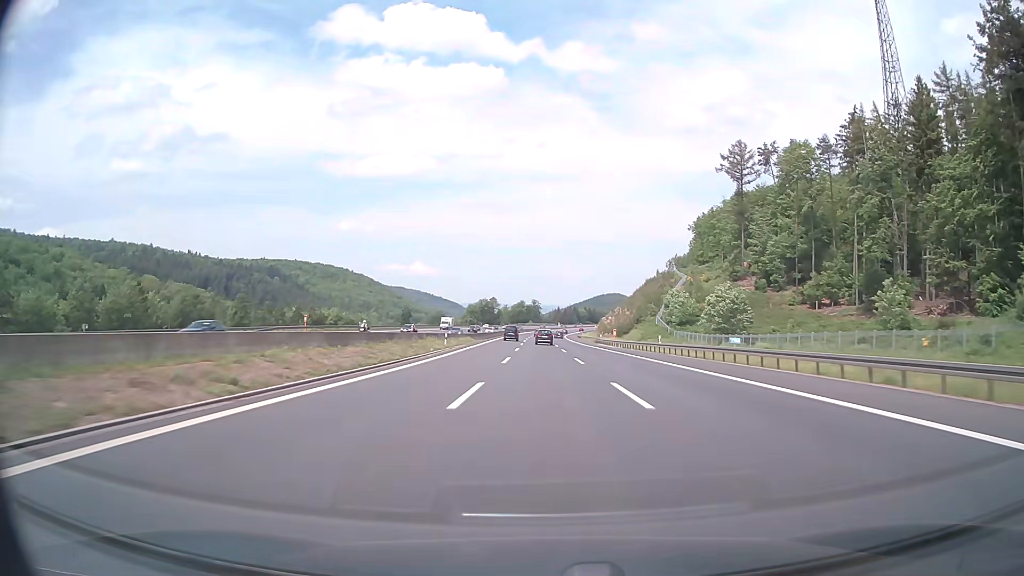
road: motorway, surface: asphalt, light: Day
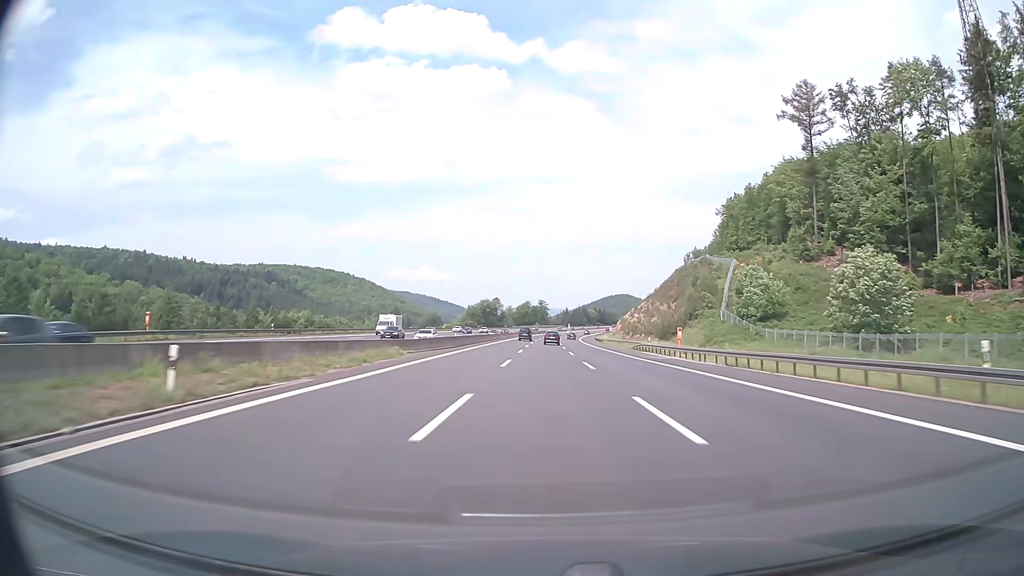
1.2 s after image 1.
(-0.3, +39.6) m; -1°
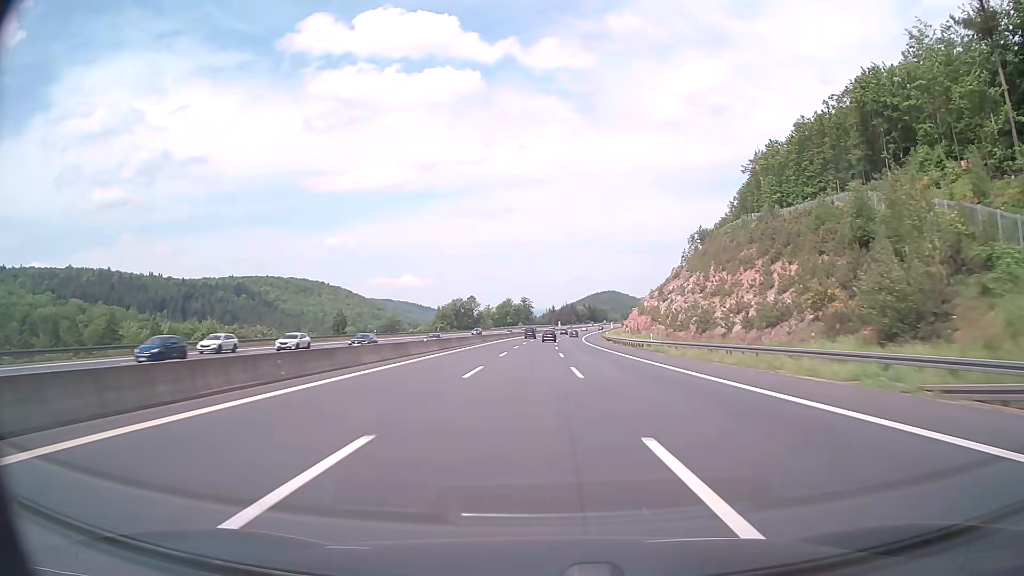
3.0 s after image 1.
(+0.5, +59.5) m; +1°
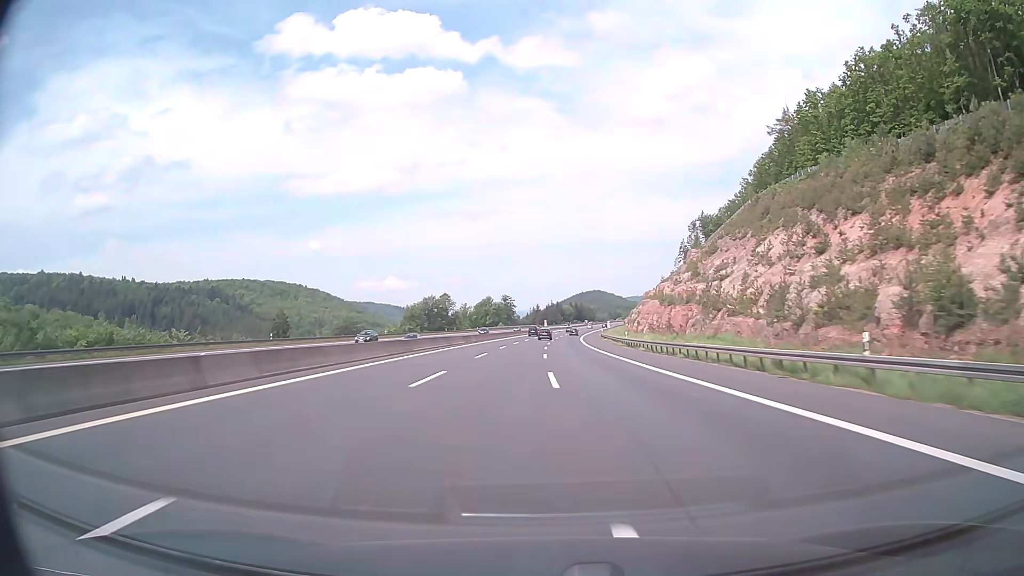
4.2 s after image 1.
(+0.4, +39.7) m; +1°
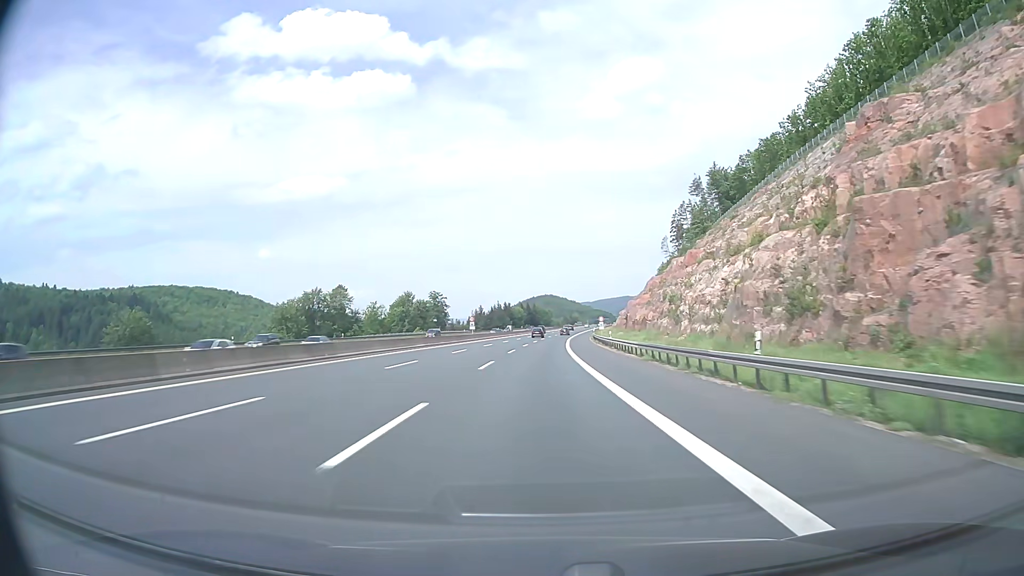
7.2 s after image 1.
(+3.7, +99.2) m; +4°
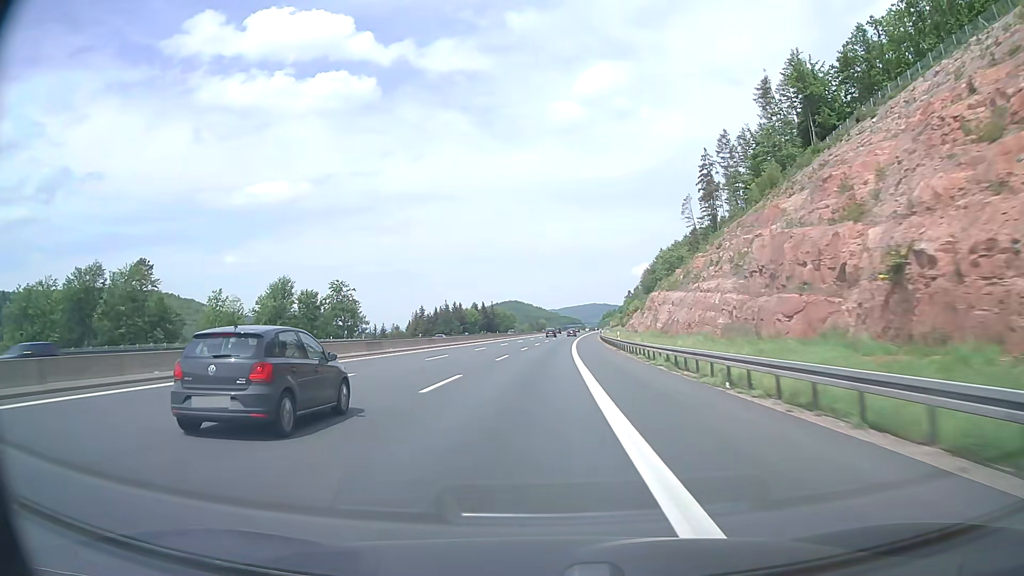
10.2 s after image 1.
(+2.7, +98.7) m; +3°
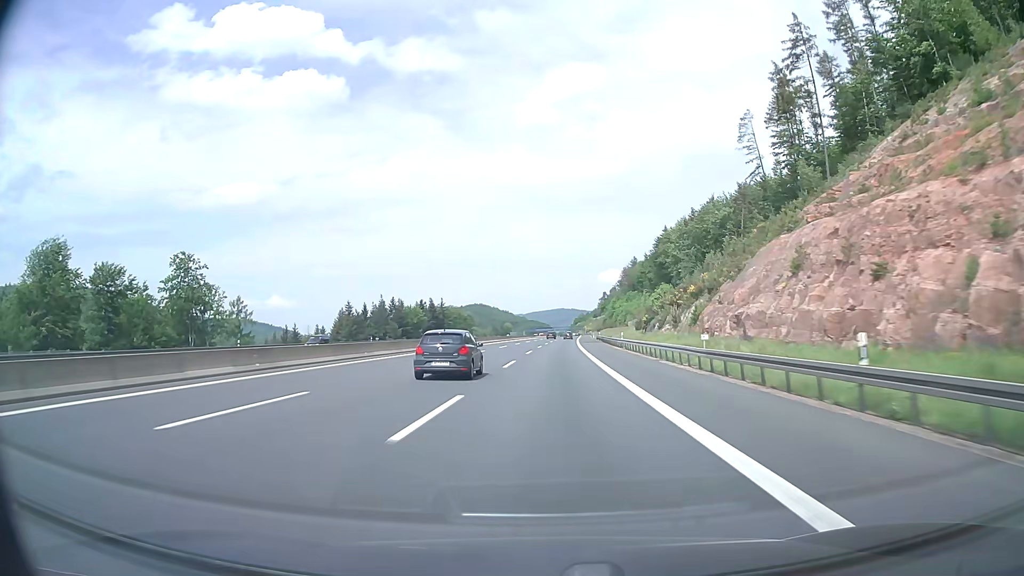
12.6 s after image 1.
(+1.5, +78.2) m; +3°
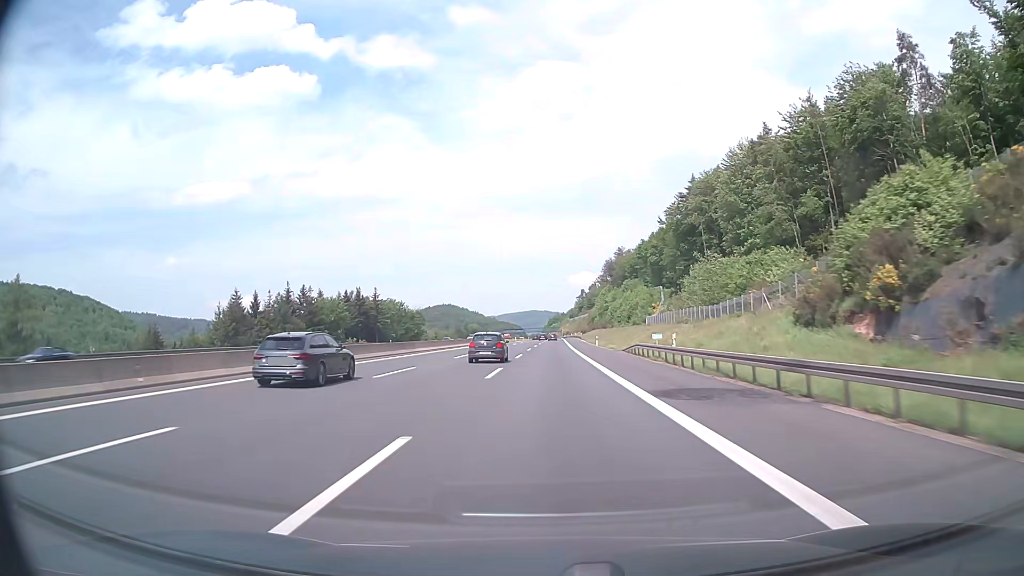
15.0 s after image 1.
(+2.1, +77.2) m; +2°
(0, +10) (0, +20) (0, +30) (0, +40) (+1, +50) (+1, +60) (+1, +70) (+1, +80) (+2, +90) (+2, +100) m
